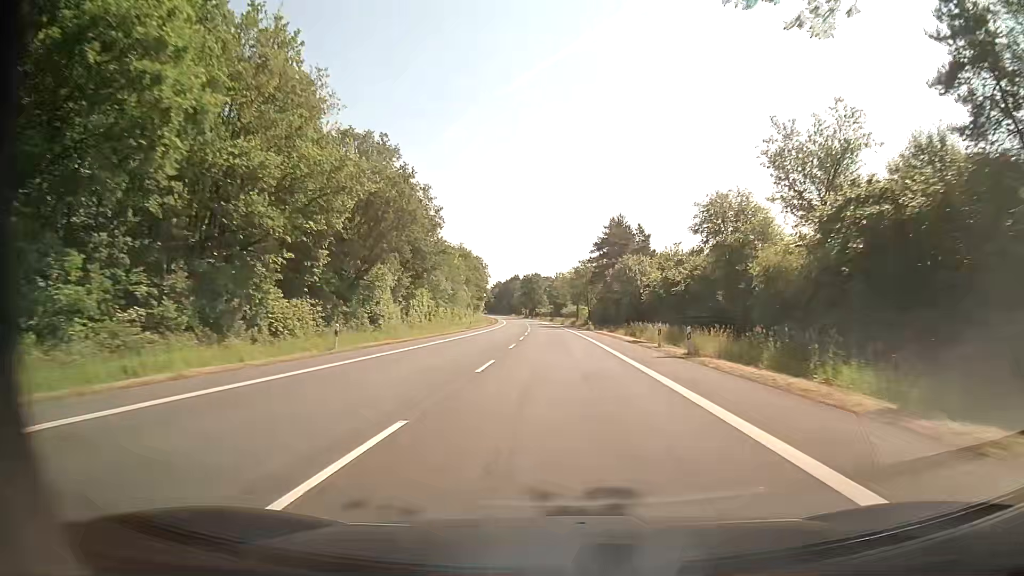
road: secondary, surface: asphalt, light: Day
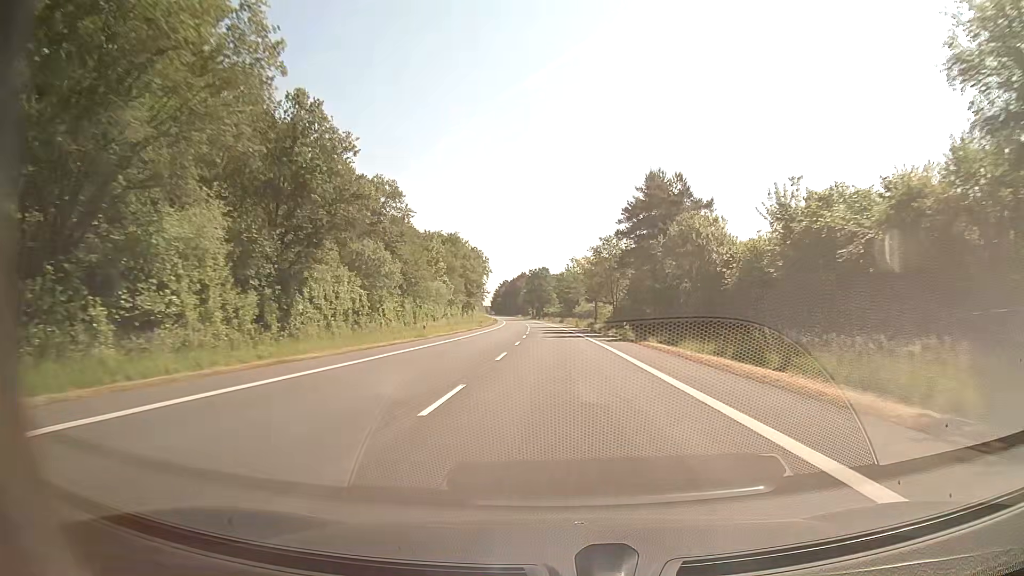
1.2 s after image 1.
(-0.2, +31.7) m; -1°
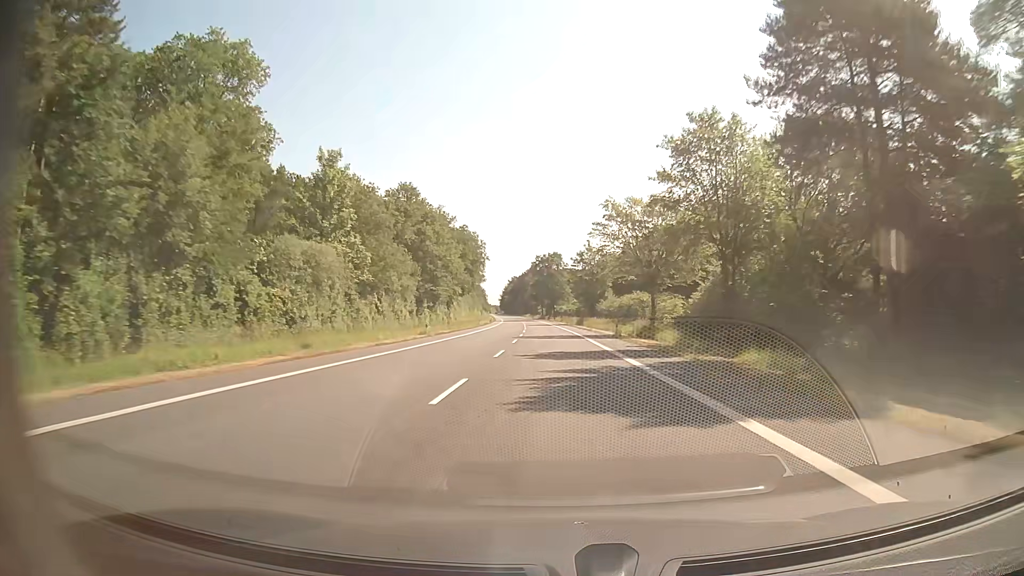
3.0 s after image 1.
(-0.4, +47.5) m; -1°
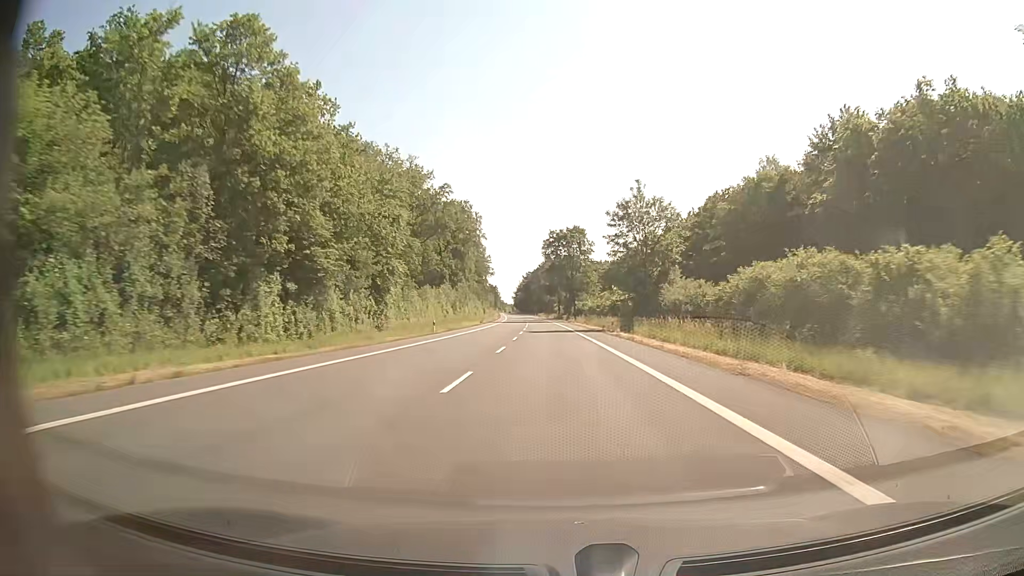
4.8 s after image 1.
(-0.7, +47.4) m; -2°
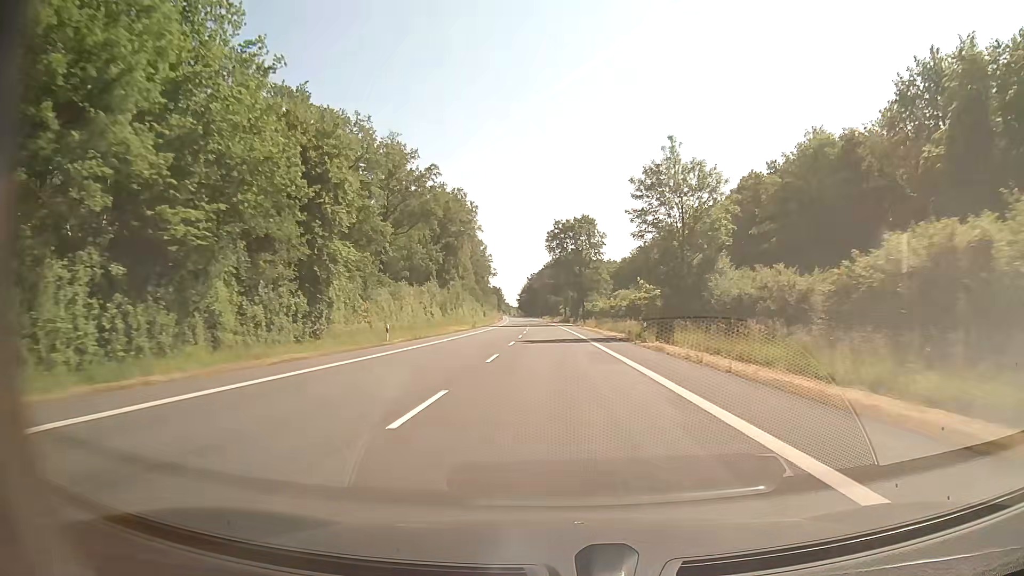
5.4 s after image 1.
(0.0, +15.8) m; 0°
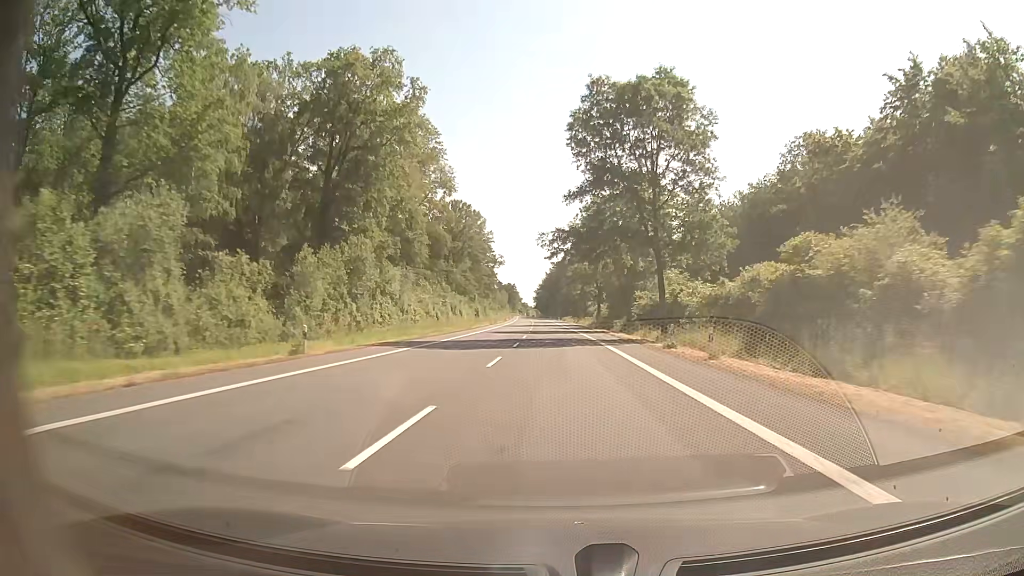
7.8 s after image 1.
(-1.0, +63.1) m; -2°
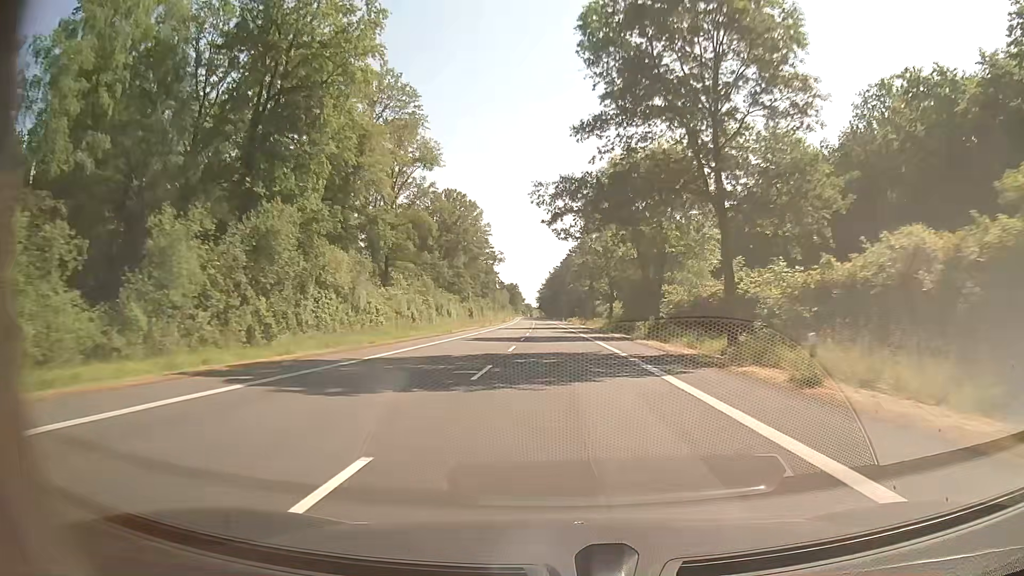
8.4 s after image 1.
(0.0, +15.8) m; 0°
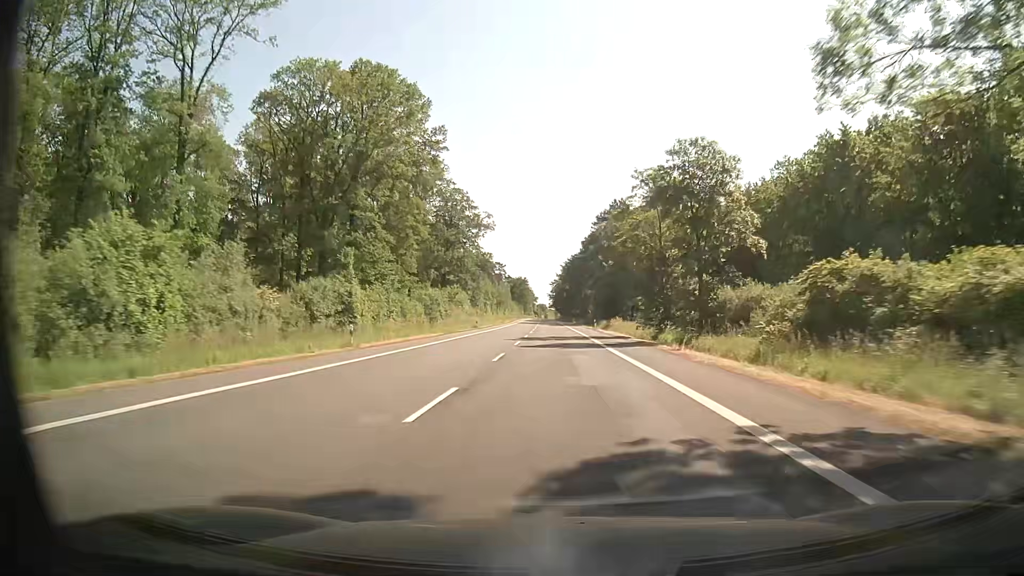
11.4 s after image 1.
(-0.8, +78.9) m; -1°
(0, +10) (0, +20) (0, +30) (0, +40) (0, +50) (0, +60) (-1, +70) (-1, +80) (-1, +90) (-1, +100) m
